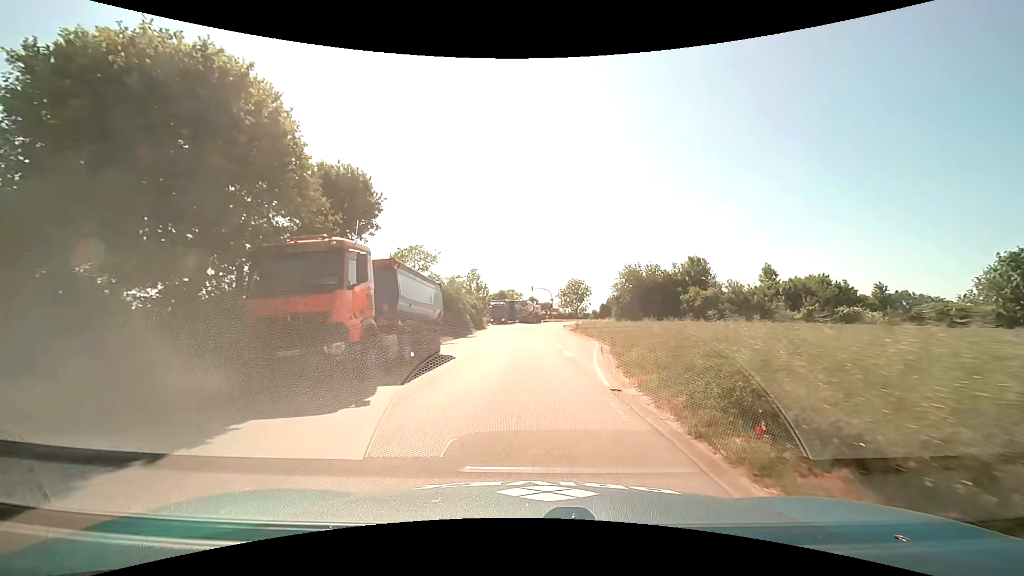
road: service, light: Day
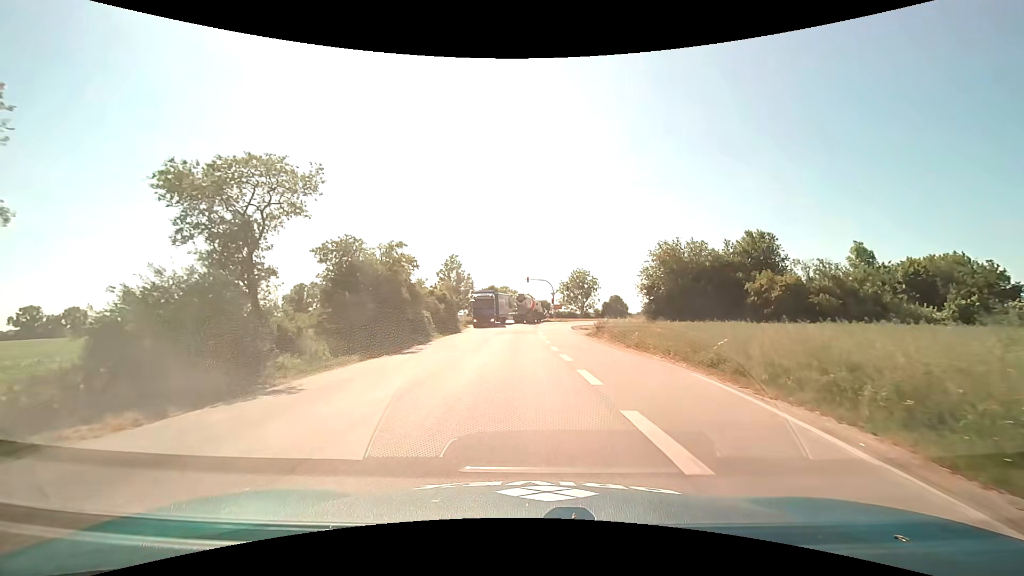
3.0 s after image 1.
(0.0, +21.4) m; 0°
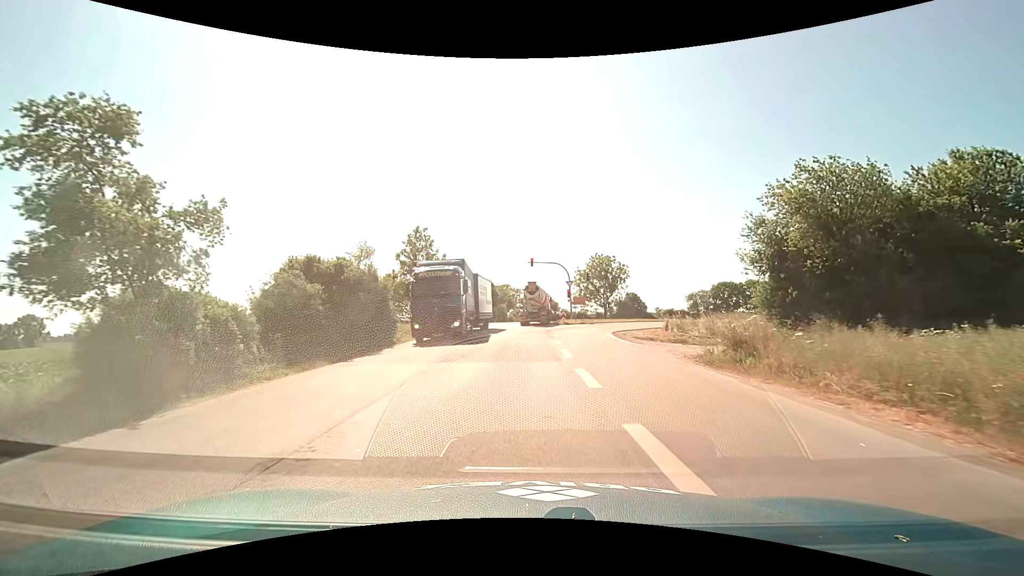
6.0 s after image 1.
(-0.1, +25.2) m; 0°
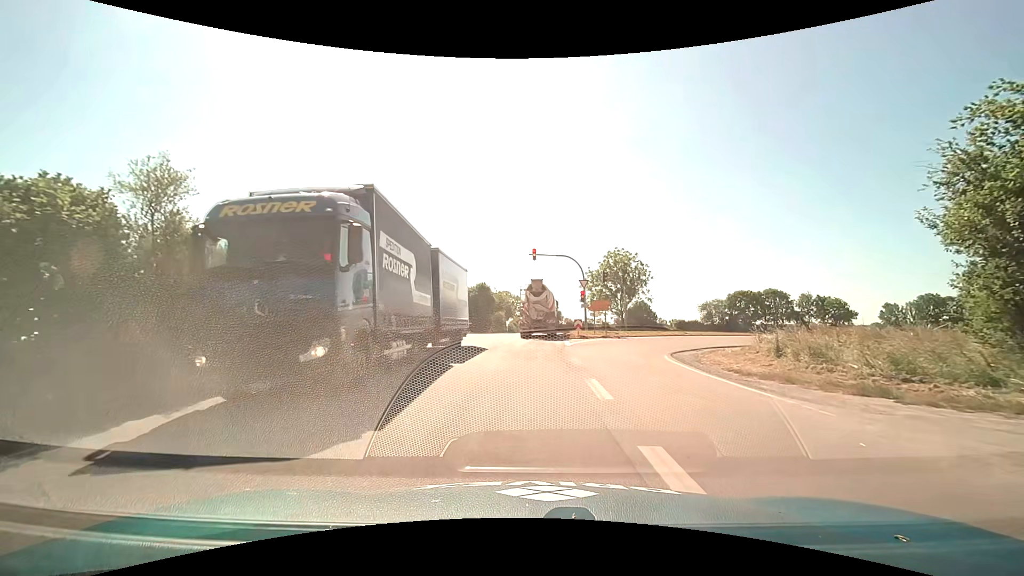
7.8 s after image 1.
(-0.1, +12.9) m; 0°
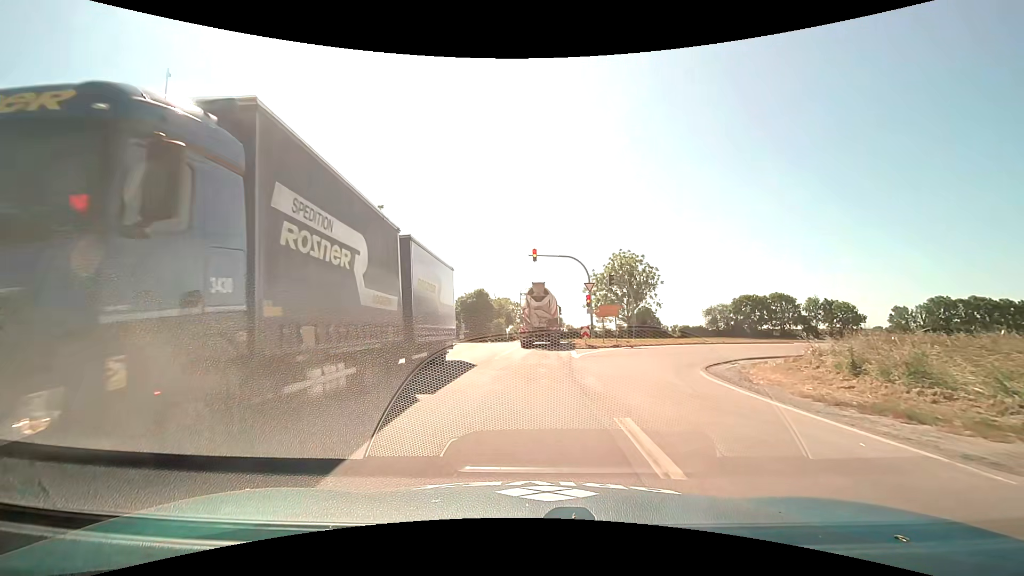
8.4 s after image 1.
(0.0, +3.7) m; 0°
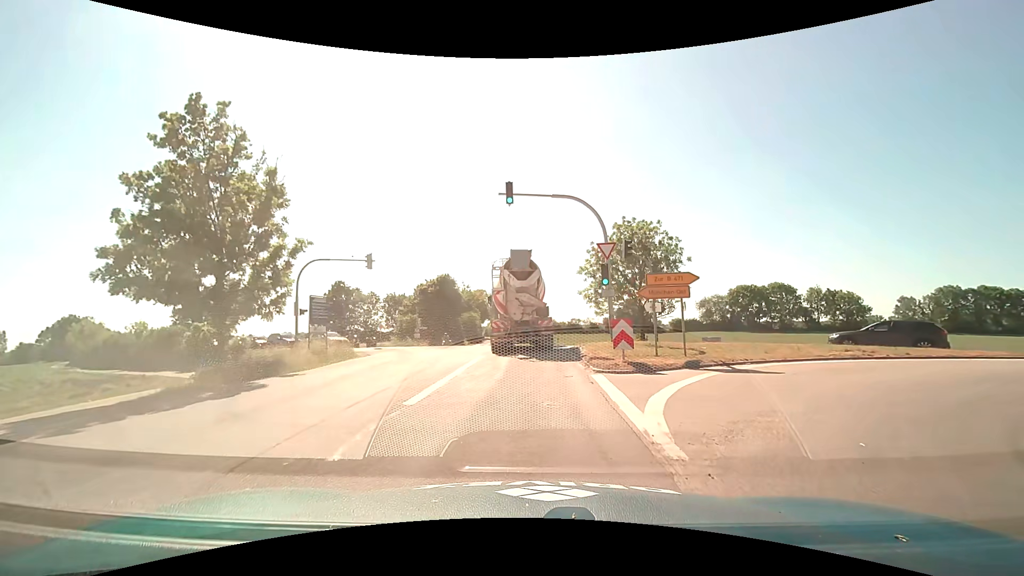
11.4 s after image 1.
(+0.1, +16.0) m; +1°
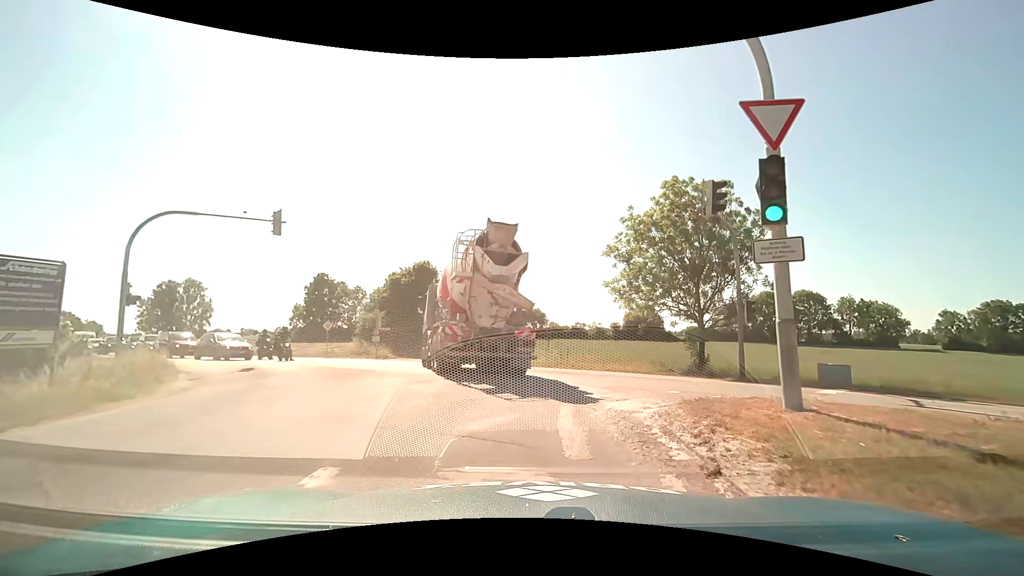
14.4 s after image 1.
(+0.3, +14.0) m; +1°
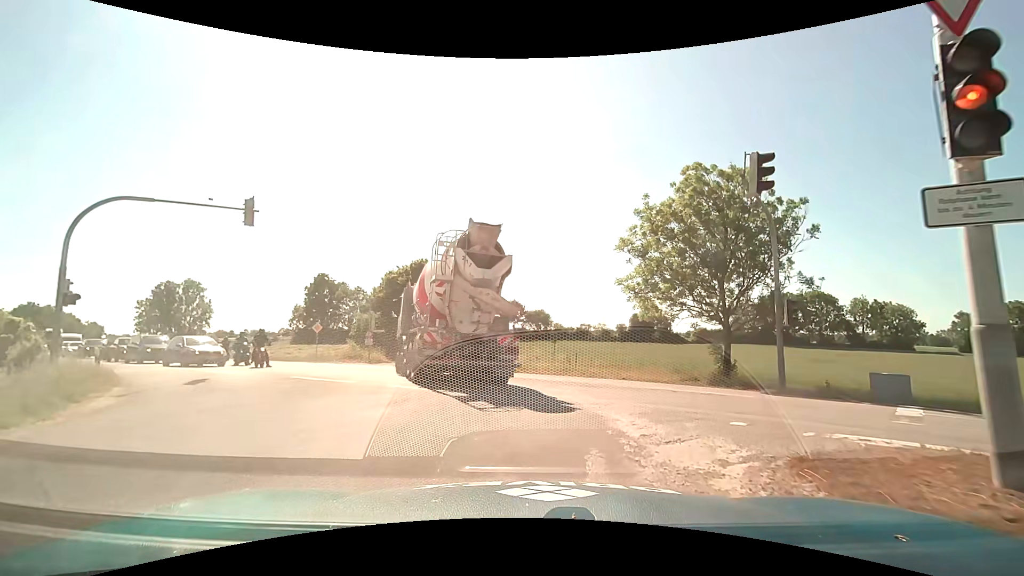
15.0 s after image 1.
(0.0, +2.8) m; 0°
(0, +10) (-3, +20) (-9, +28) (-17, +34) (-25, +40) (-33, +46) (-41, +52) (-48, +58) (-56, +65) (-64, +71) m
